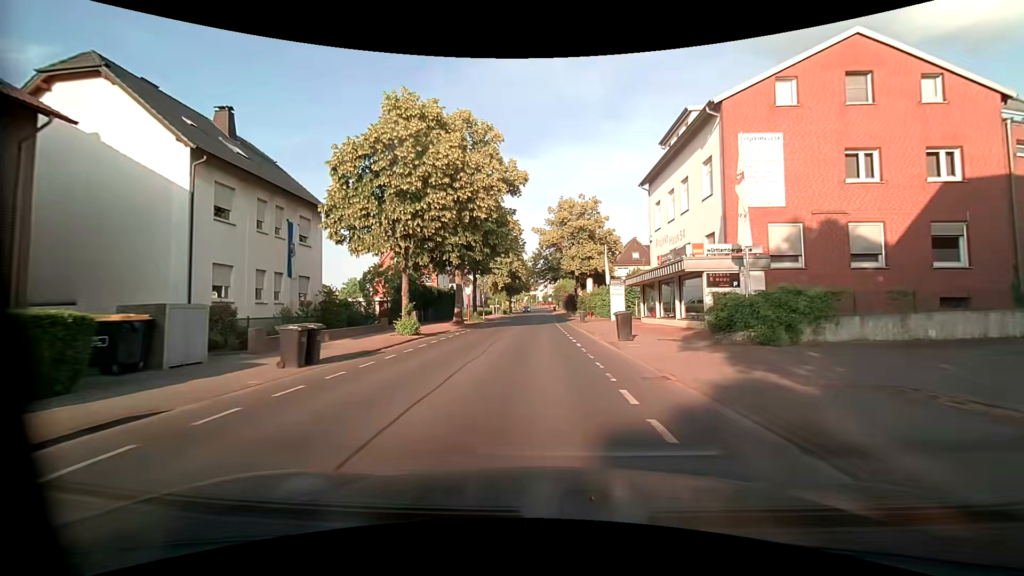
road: tertiary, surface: asphalt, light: Day
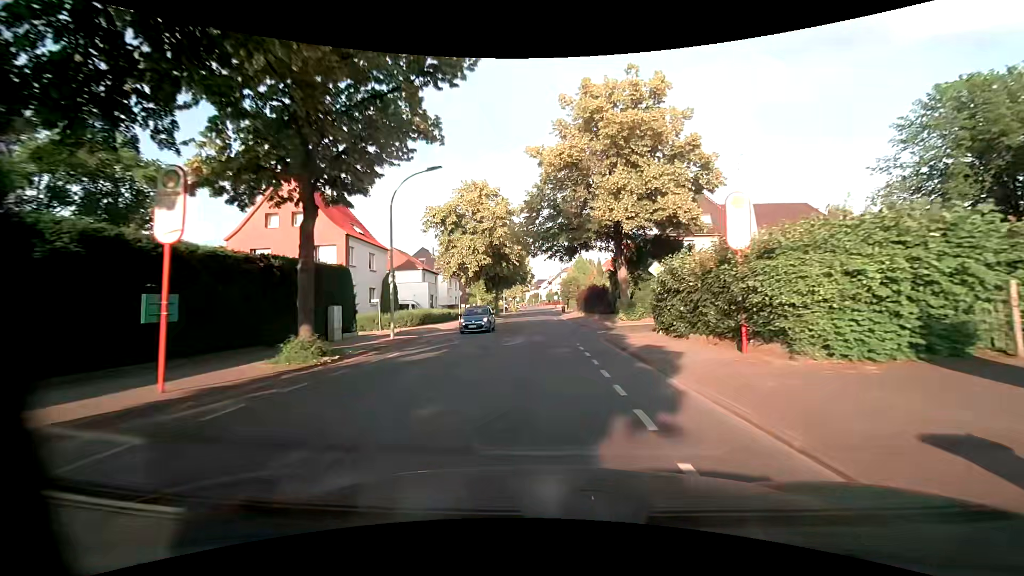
(-0.2, +35.9) m; 0°
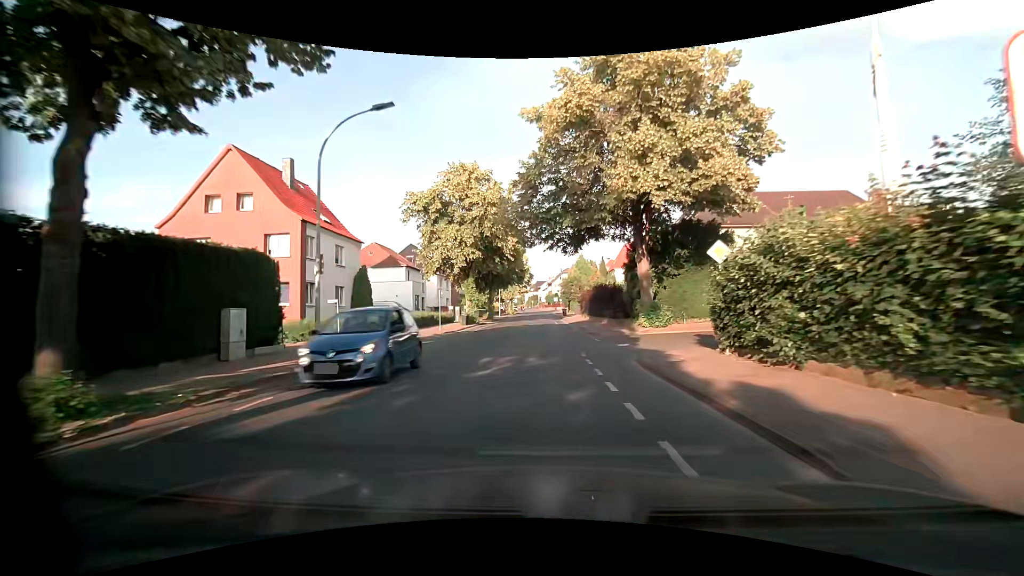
(0.0, +7.2) m; 0°
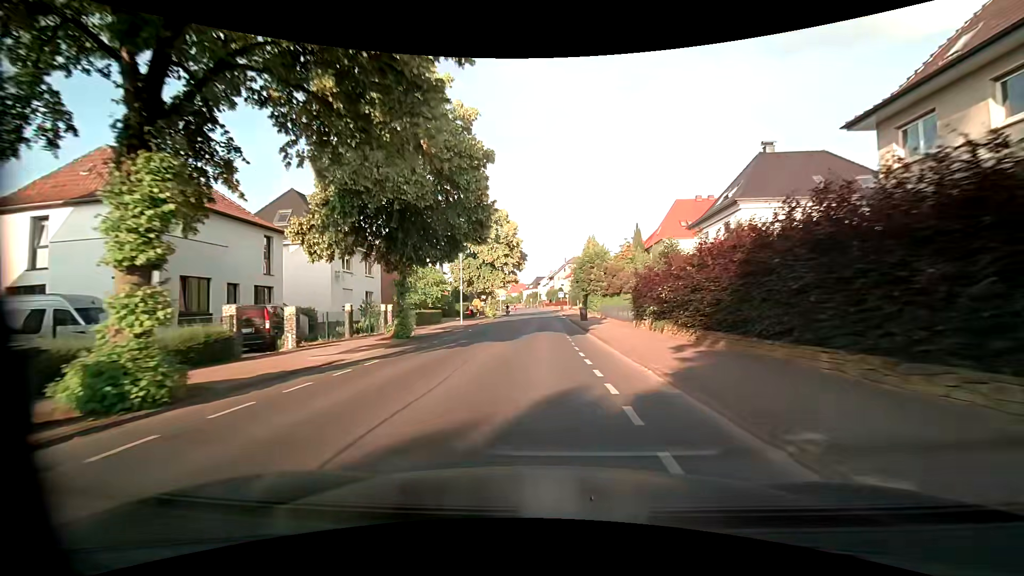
(+0.2, +36.5) m; +1°
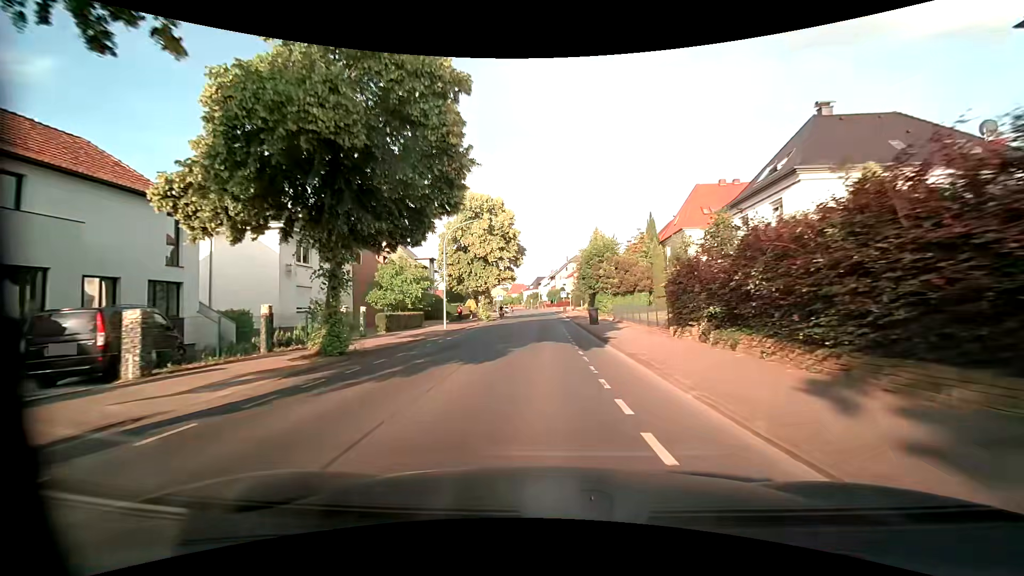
(-0.1, +7.4) m; -1°
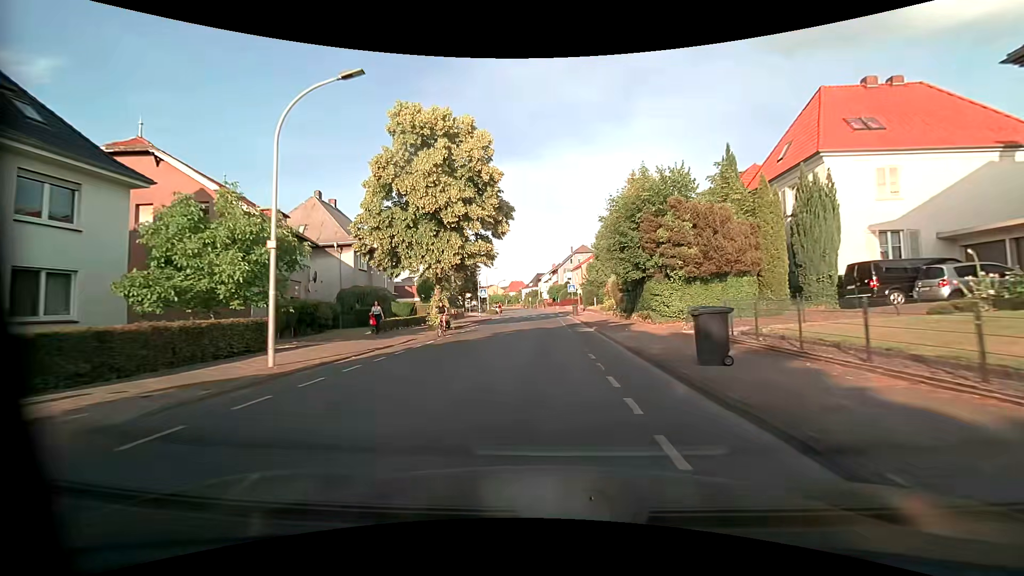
(+0.2, +22.3) m; 0°
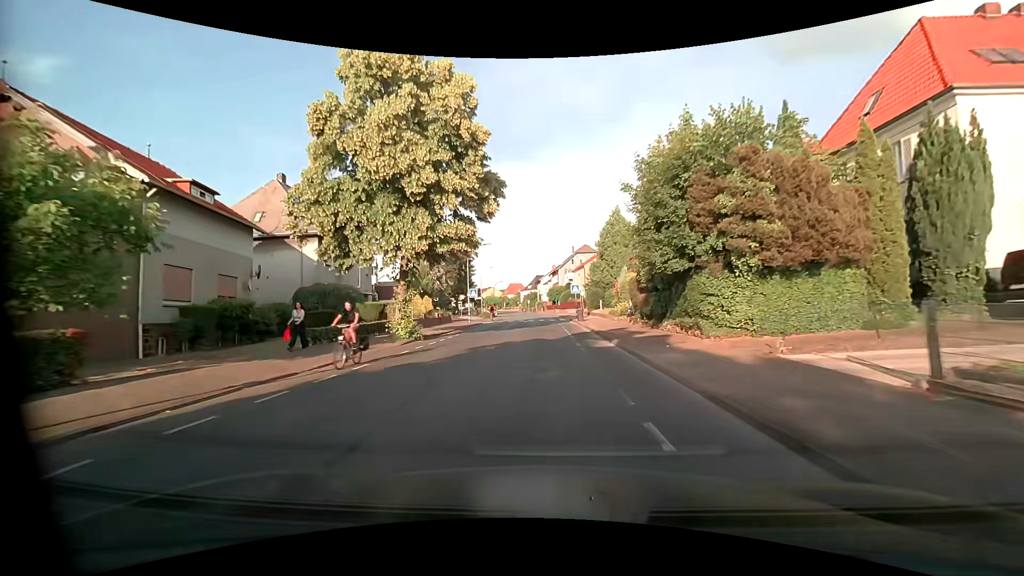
(0.0, +7.4) m; 0°
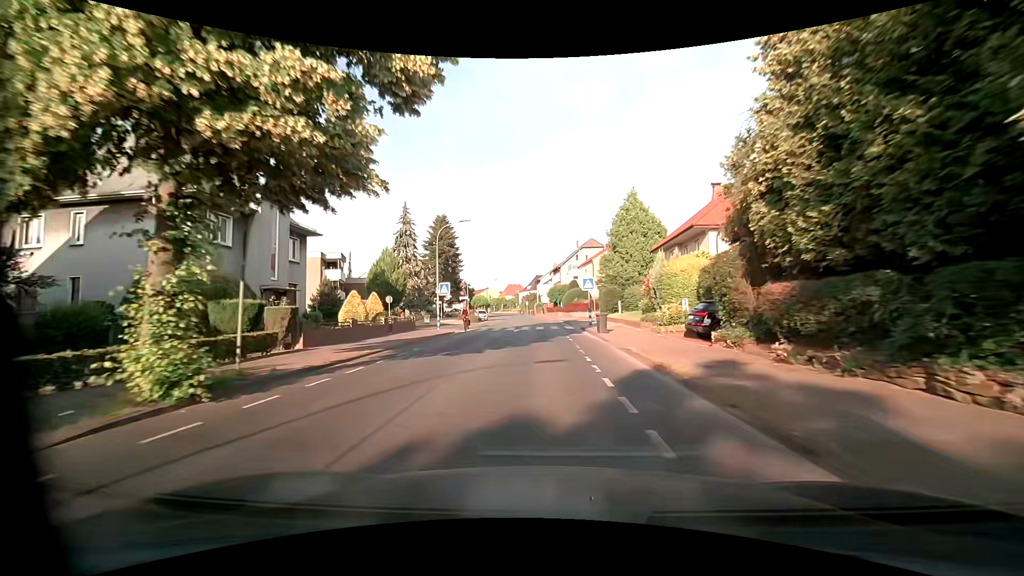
(+0.1, +14.2) m; 0°
(0, +10) (0, +20) (0, +30) (0, +40) (-1, +50) (-1, +60) (-2, +70) (-3, +80) (-3, +90) (-4, +100) m
